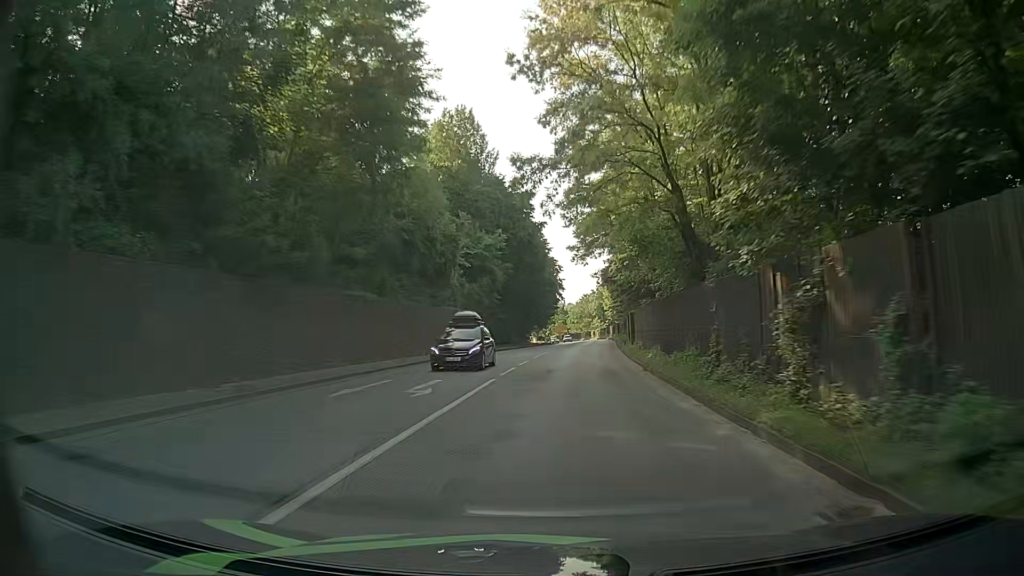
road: primary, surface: asphalt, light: Day
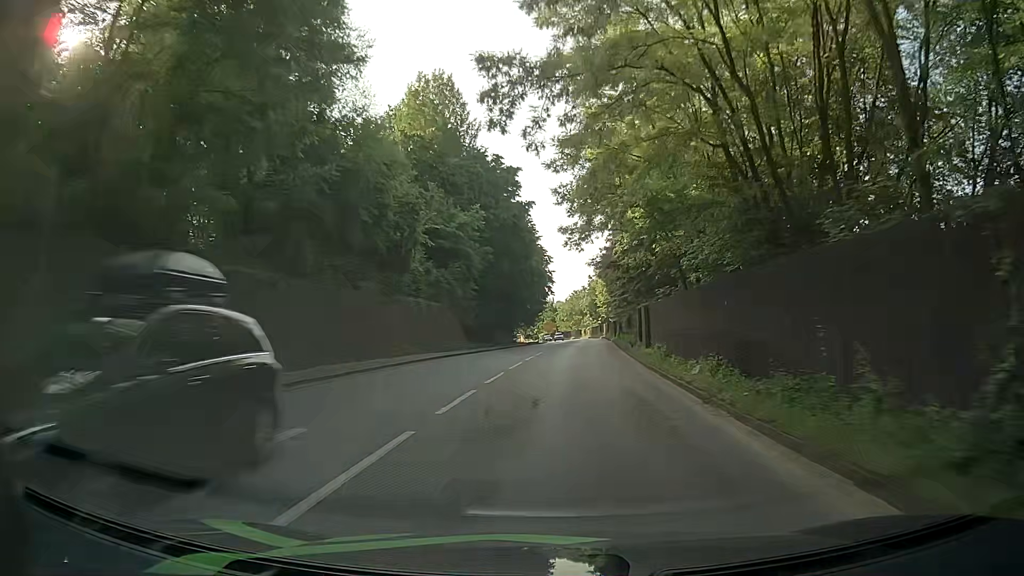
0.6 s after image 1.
(+0.1, +9.7) m; +1°
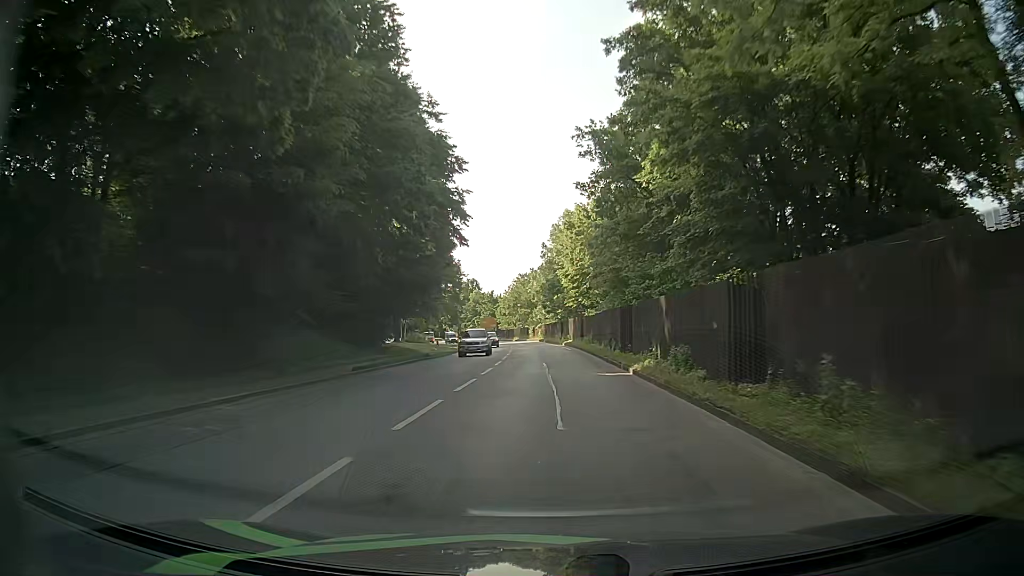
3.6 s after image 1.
(+2.1, +49.6) m; +4°
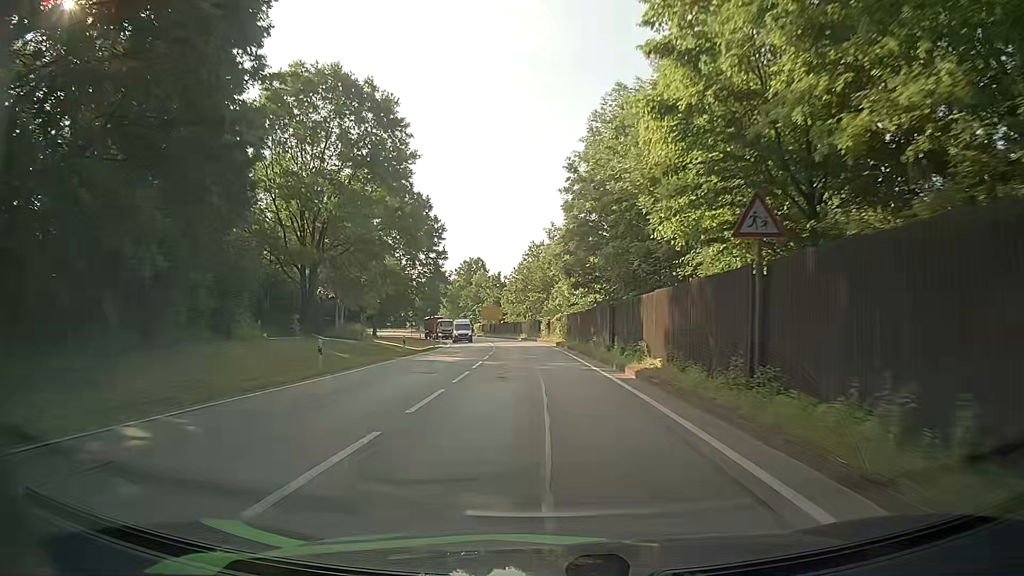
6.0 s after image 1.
(-0.5, +40.6) m; -2°
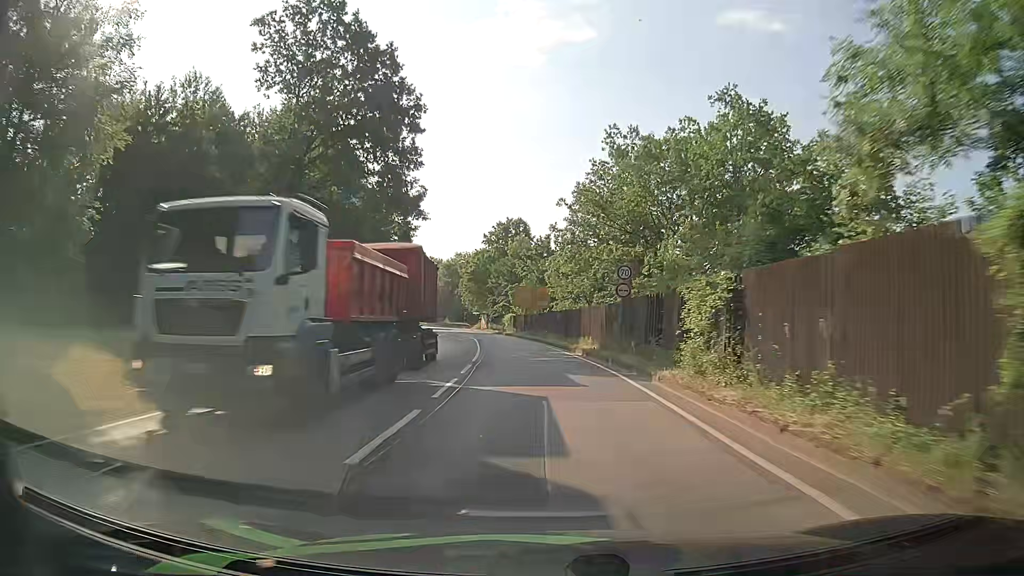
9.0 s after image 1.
(-2.2, +50.6) m; -5°
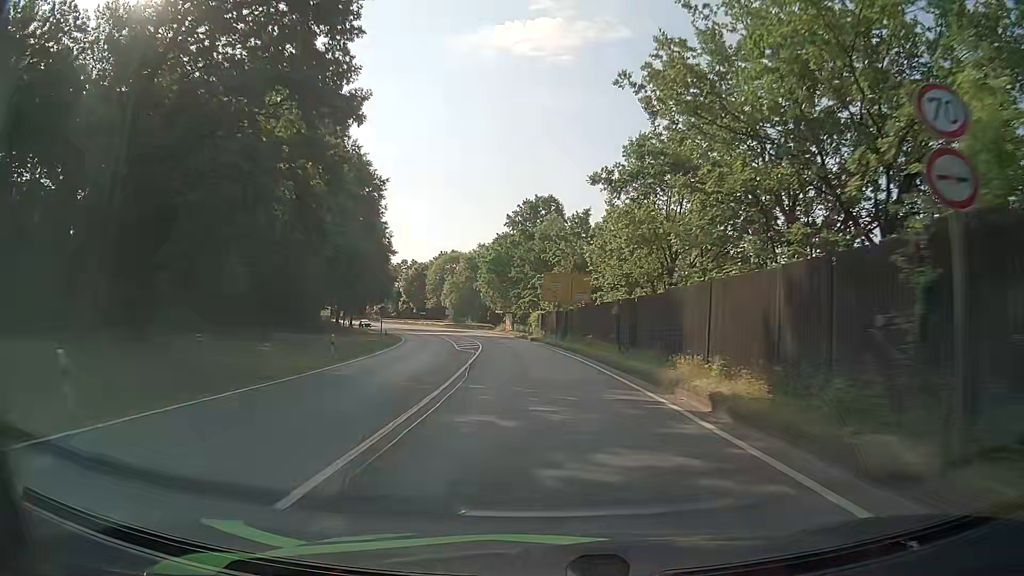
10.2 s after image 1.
(-0.4, +20.0) m; -3°
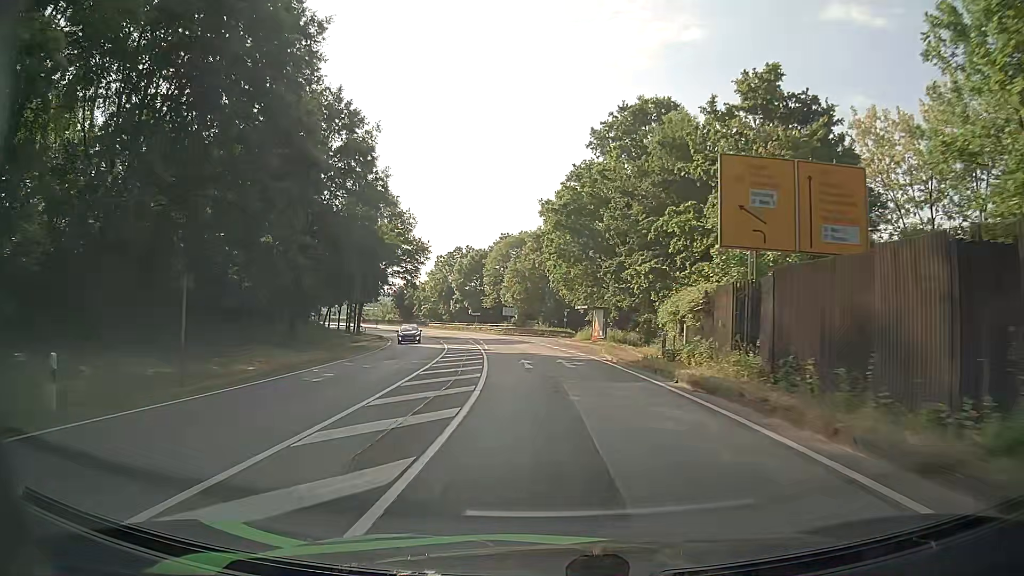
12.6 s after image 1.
(-2.5, +39.9) m; -7°
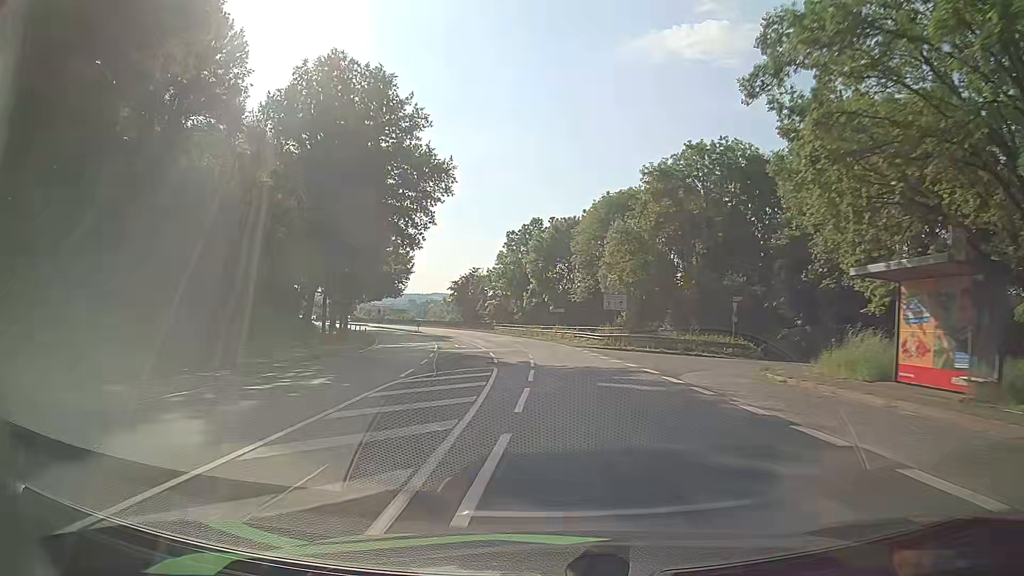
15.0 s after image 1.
(-3.0, +41.2) m; -9°
(0, +10) (-1, +20) (-1, +30) (-2, +40) (-4, +50) (-5, +60) (-8, +69) (-10, +79) (-13, +89) (-16, +98) m
